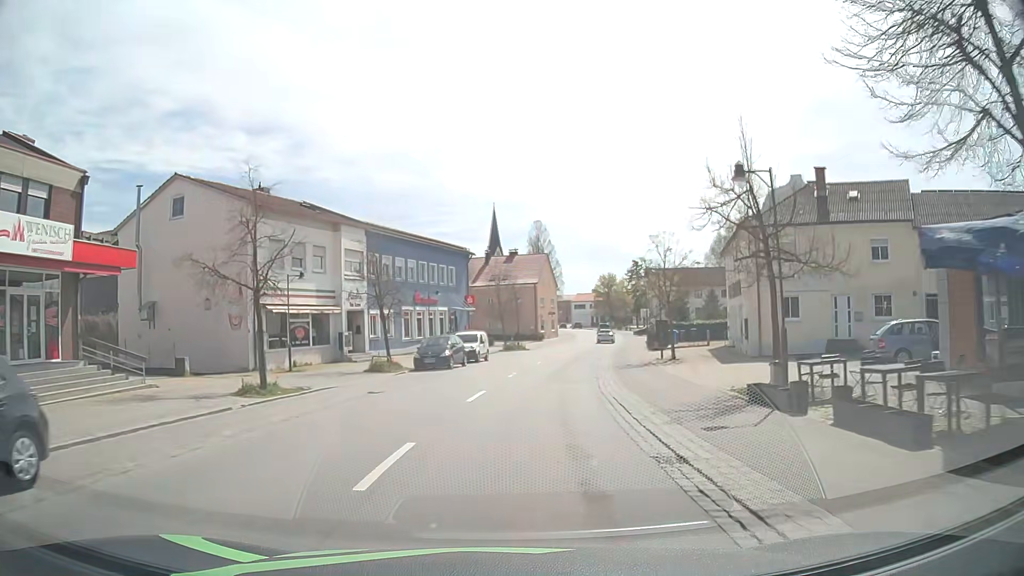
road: primary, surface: asphalt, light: Day
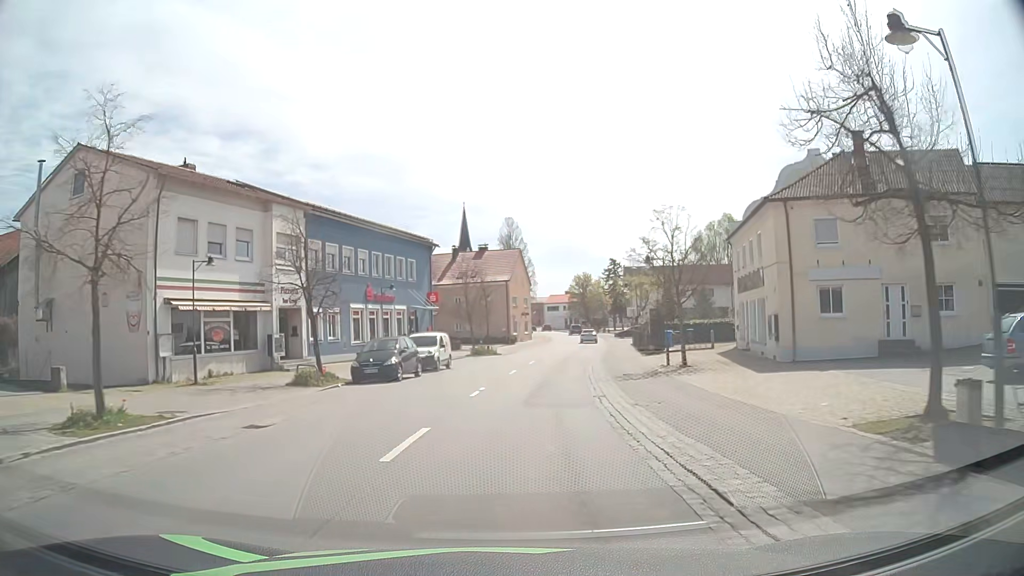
(+0.2, +7.4) m; +2°
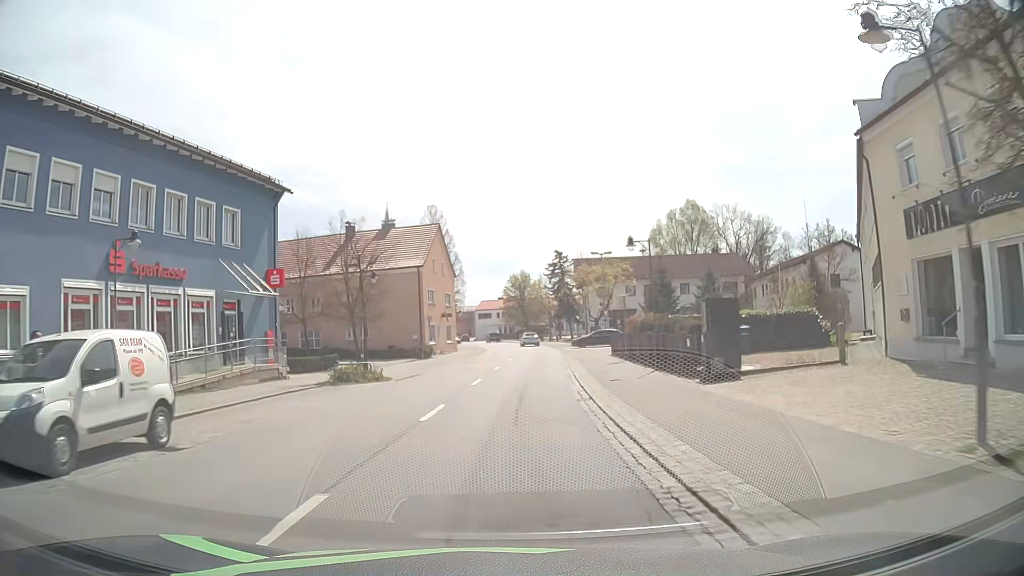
(+1.3, +22.9) m; +6°
